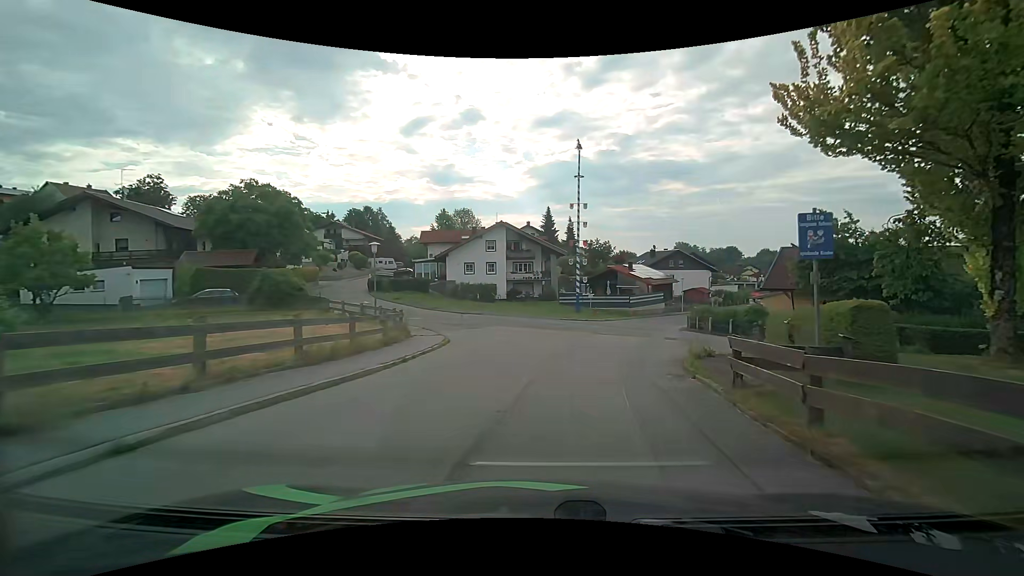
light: Day
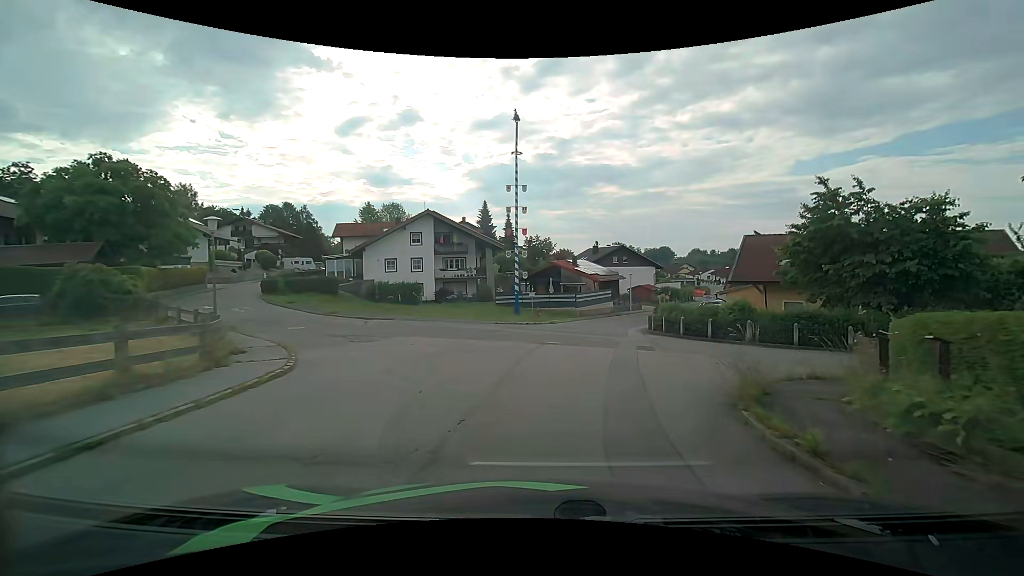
(+0.5, +7.9) m; +7°
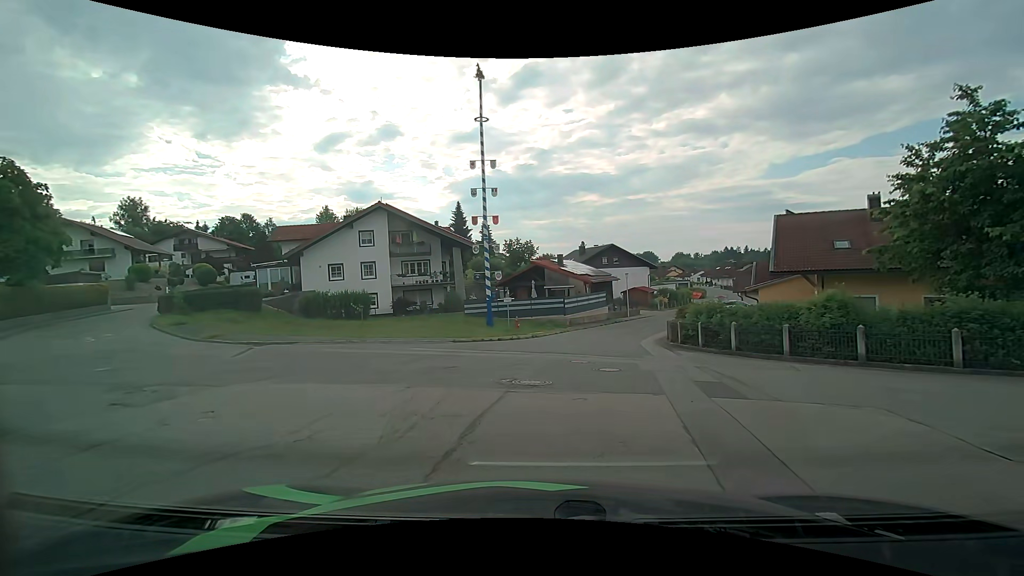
(+0.4, +9.3) m; +1°
